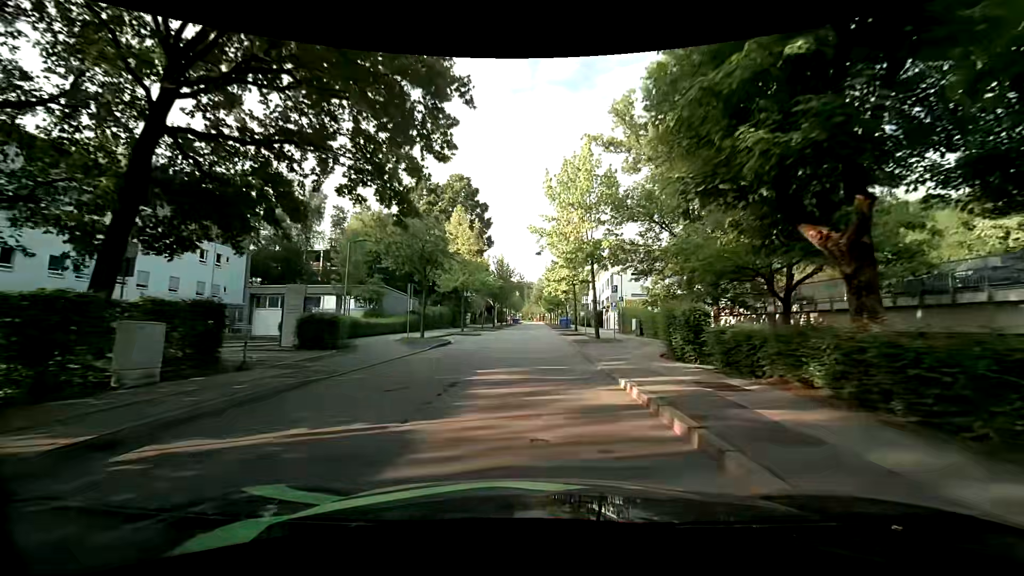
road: residential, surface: asphalt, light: Day
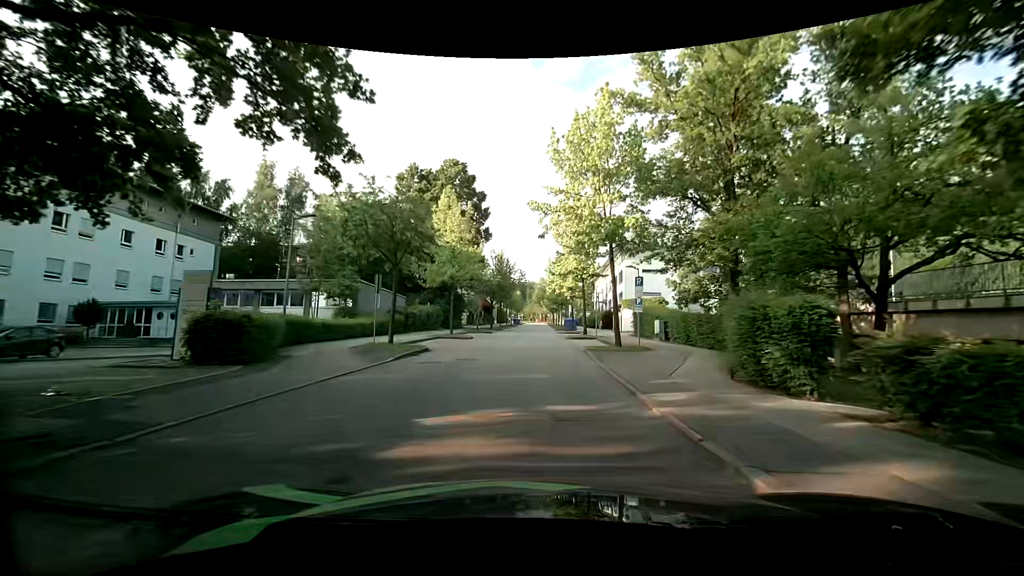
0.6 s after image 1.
(0.0, +6.2) m; 0°
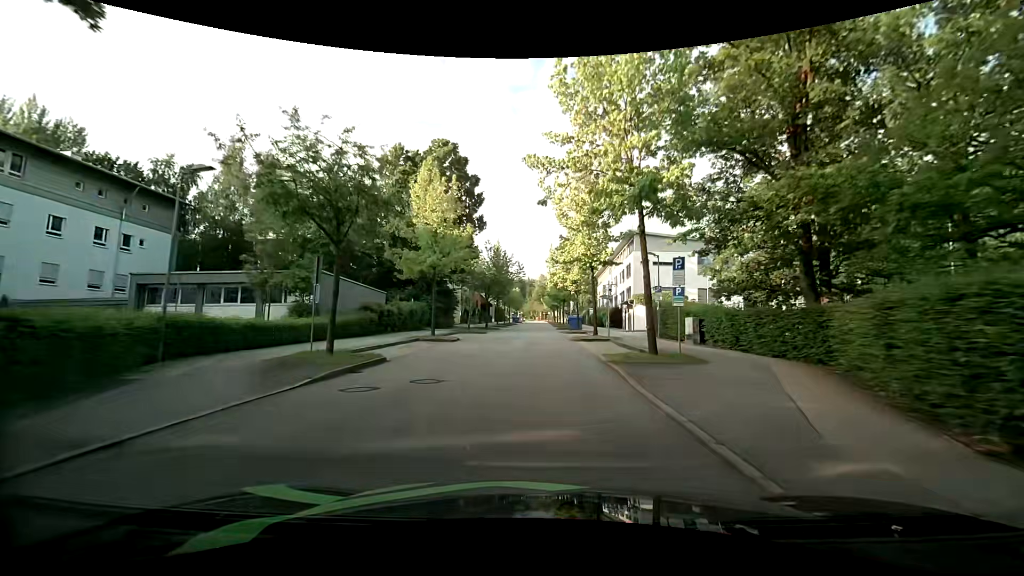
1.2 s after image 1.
(0.0, +6.2) m; 0°
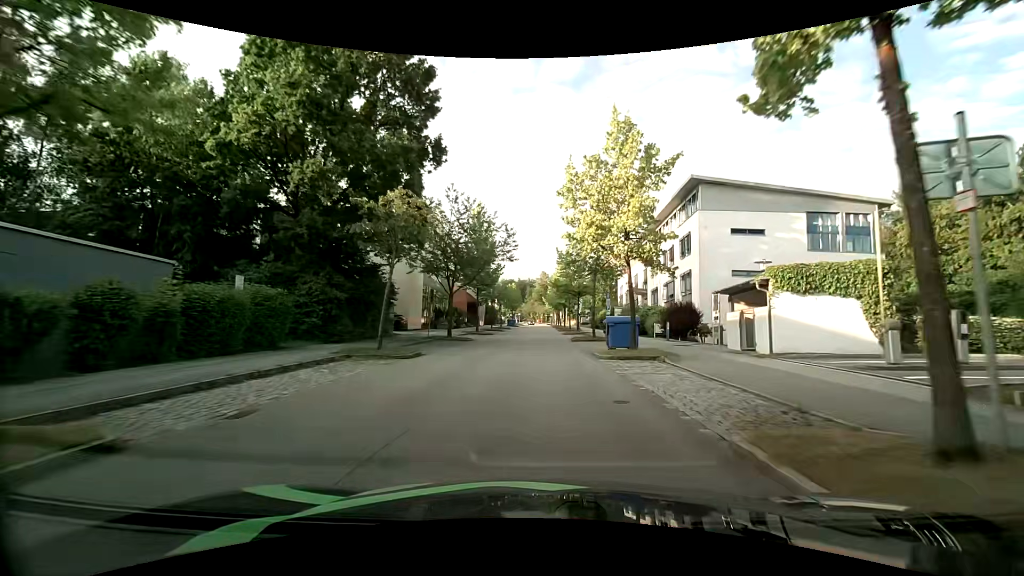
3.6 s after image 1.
(-0.2, +24.5) m; -1°
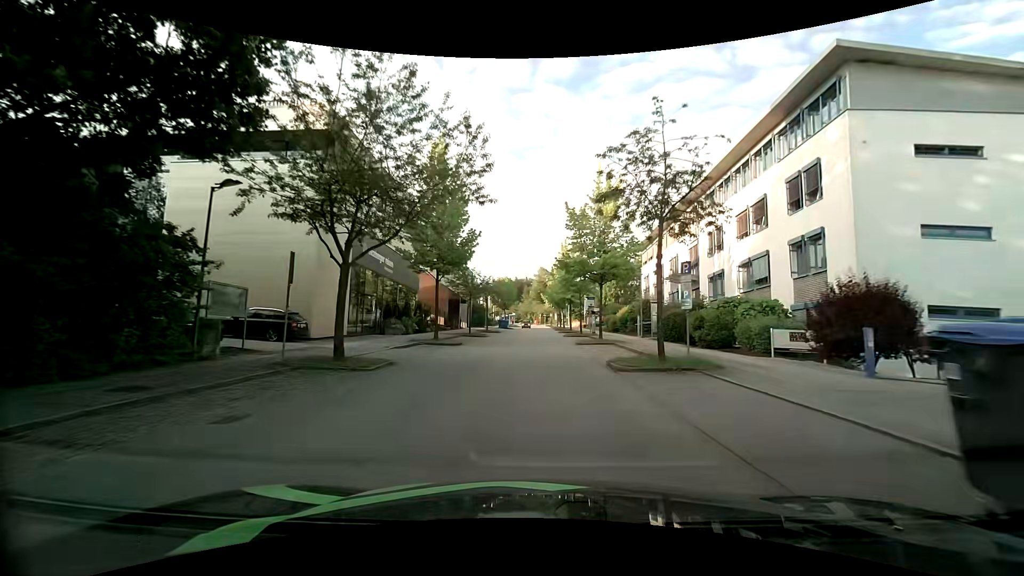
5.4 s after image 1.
(+0.1, +18.1) m; 0°
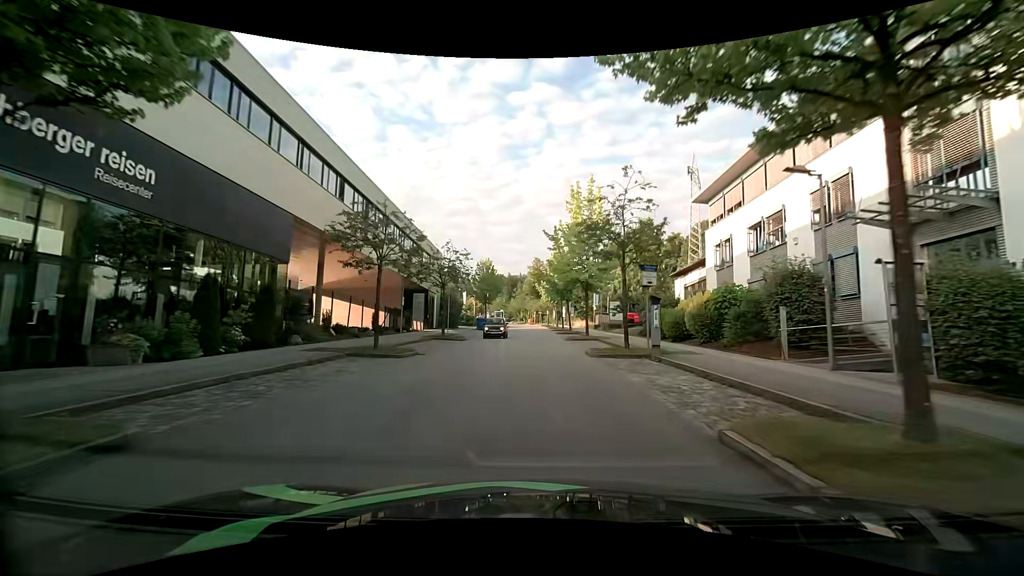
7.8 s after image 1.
(+0.3, +23.9) m; +1°
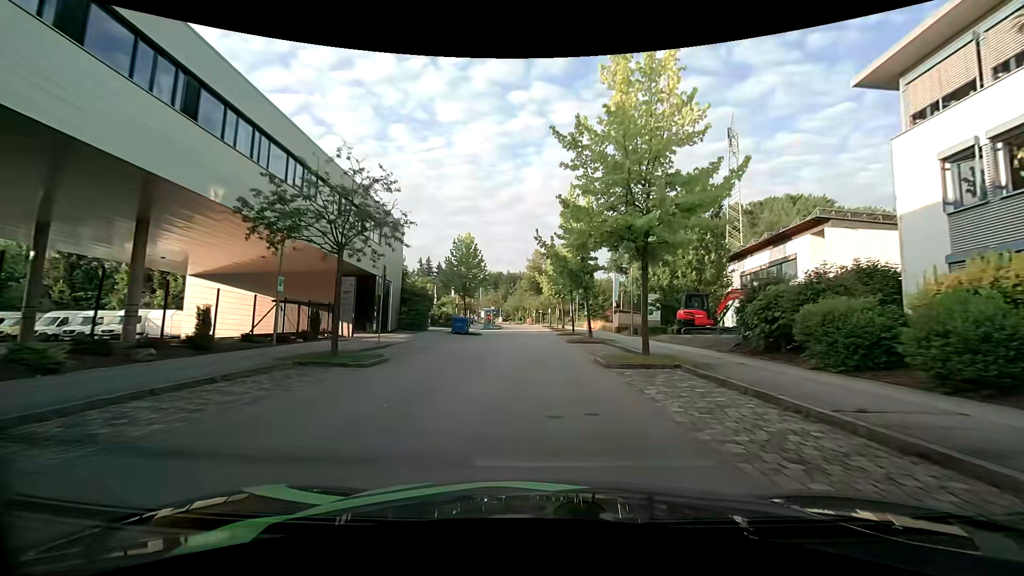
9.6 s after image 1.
(0.0, +17.8) m; +1°
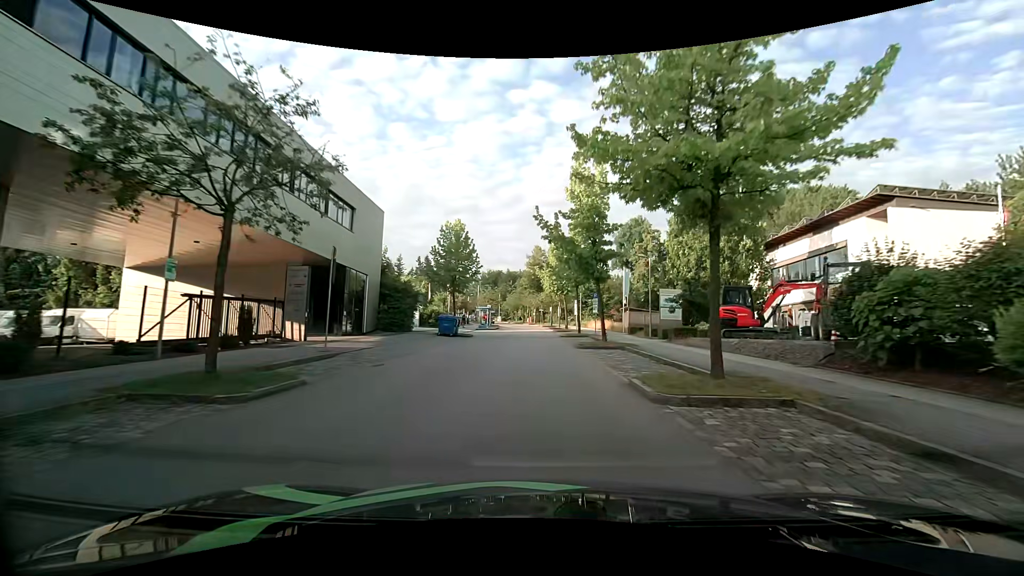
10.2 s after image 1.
(0.0, +5.9) m; 0°
(0, +10) (0, +20) (0, +30) (0, +40) (0, +50) (-1, +60) (-1, +70) (-1, +80) (-2, +90) (-4, +100) m
